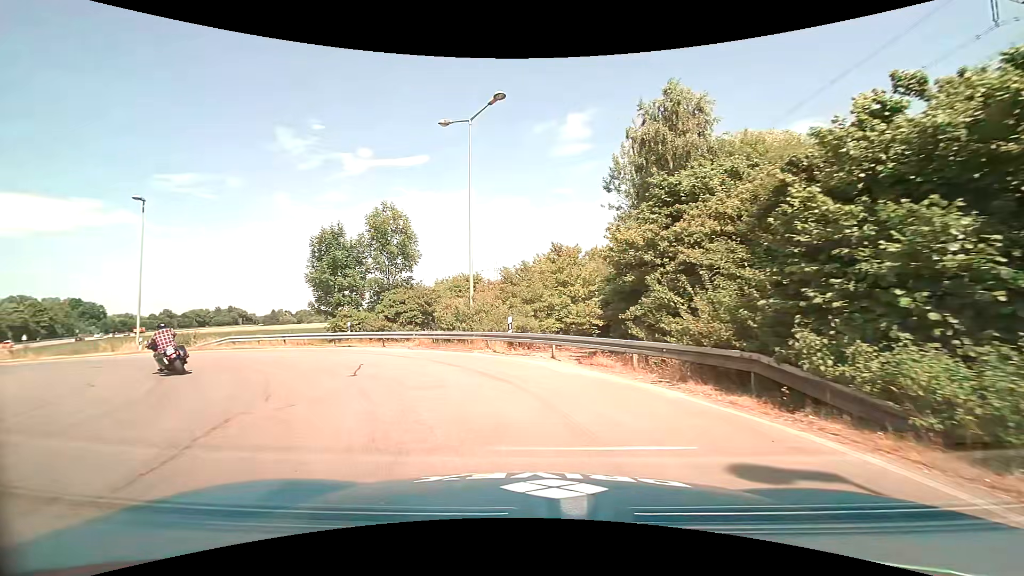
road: primary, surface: asphalt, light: Day
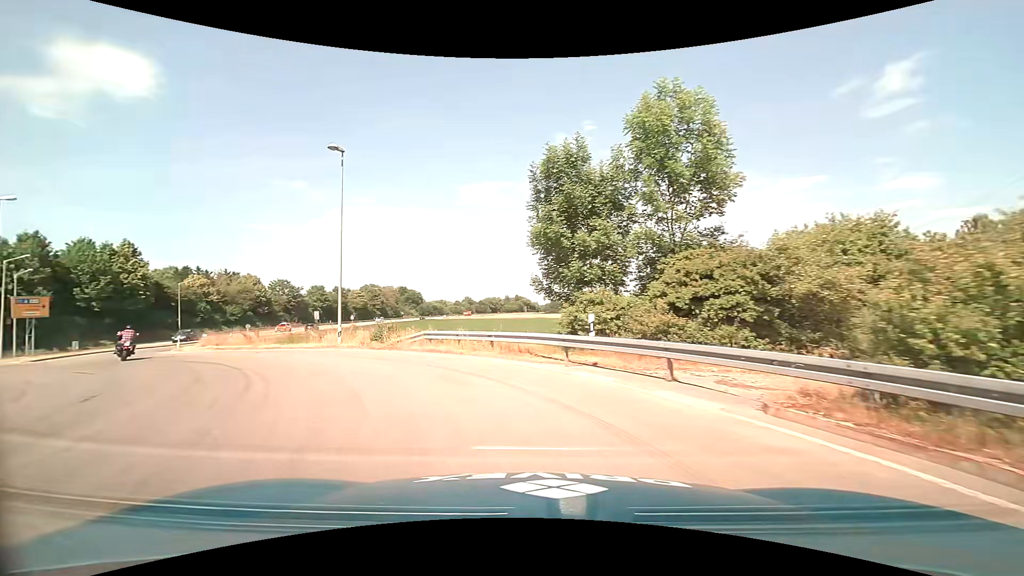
(-3.8, +15.1) m; -30°
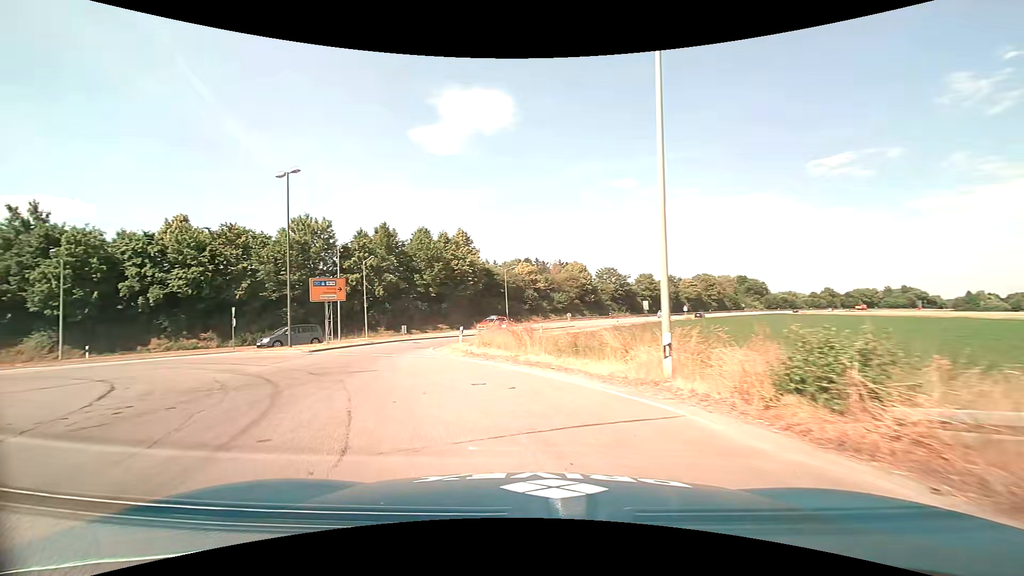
(-4.8, +15.5) m; -36°
(-2, +10) (-6, +19) (-9, +28) (-7, +38) (-3, +48) (0, +57) (+4, +66) (+8, +75) (+12, +84) (+17, +94) m
